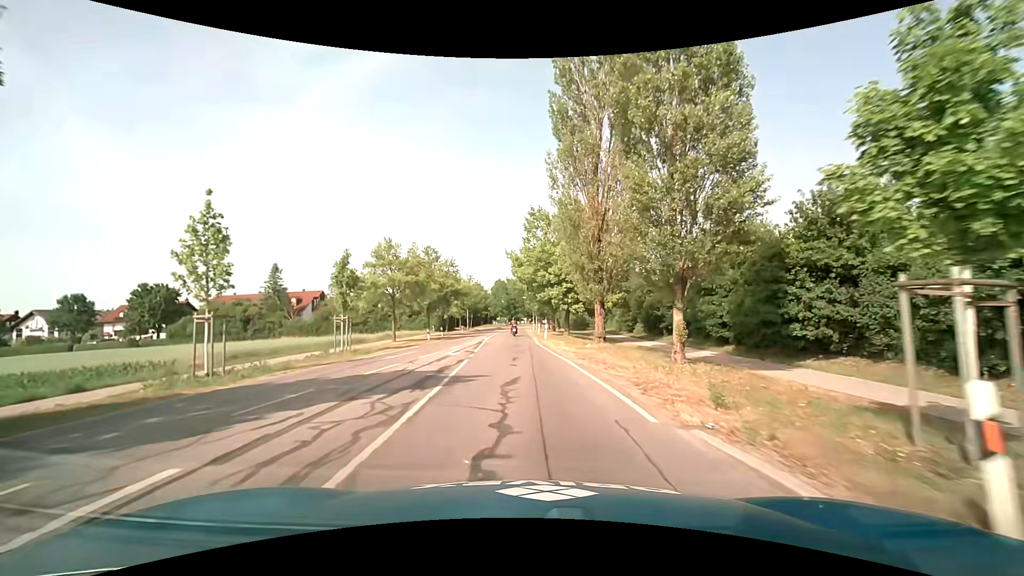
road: tertiary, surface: asphalt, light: Day
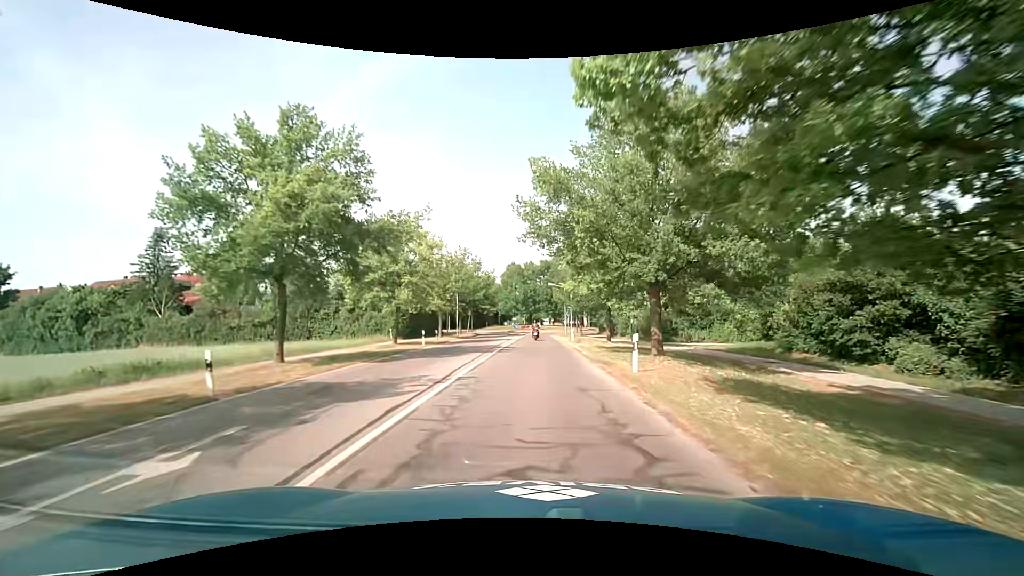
(-1.6, +39.0) m; -3°
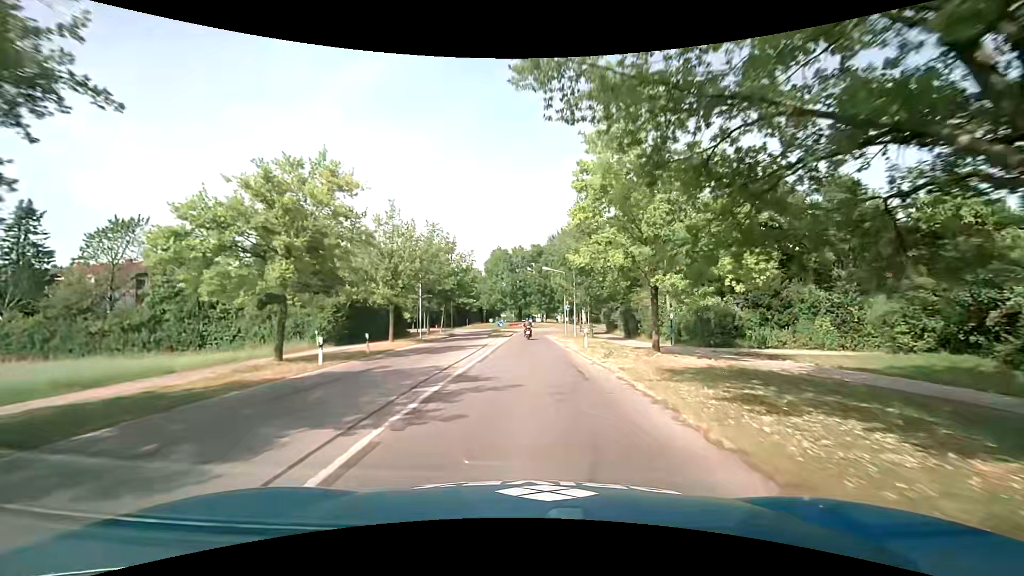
(+0.2, +15.4) m; +1°
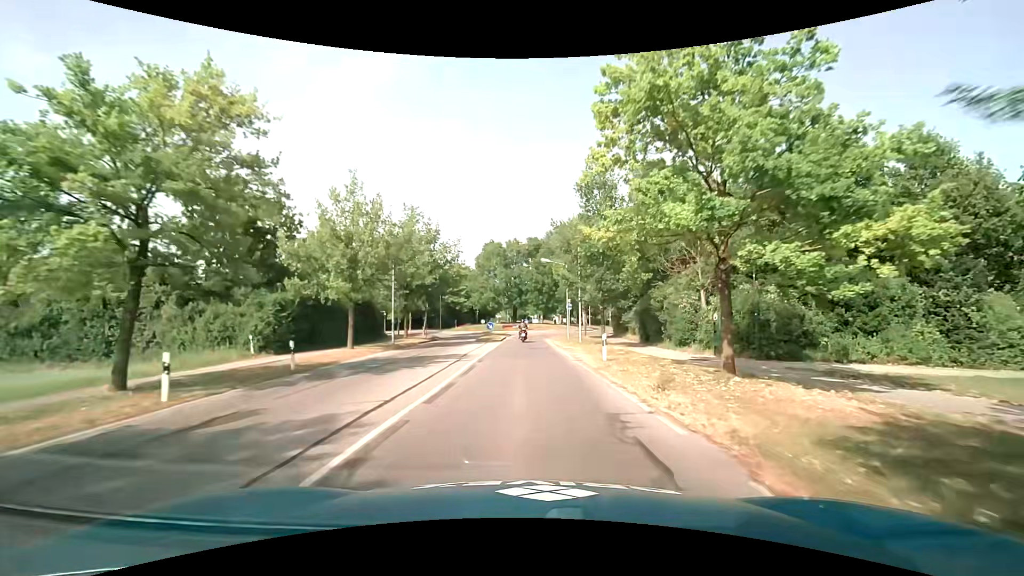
(0.0, +7.6) m; 0°
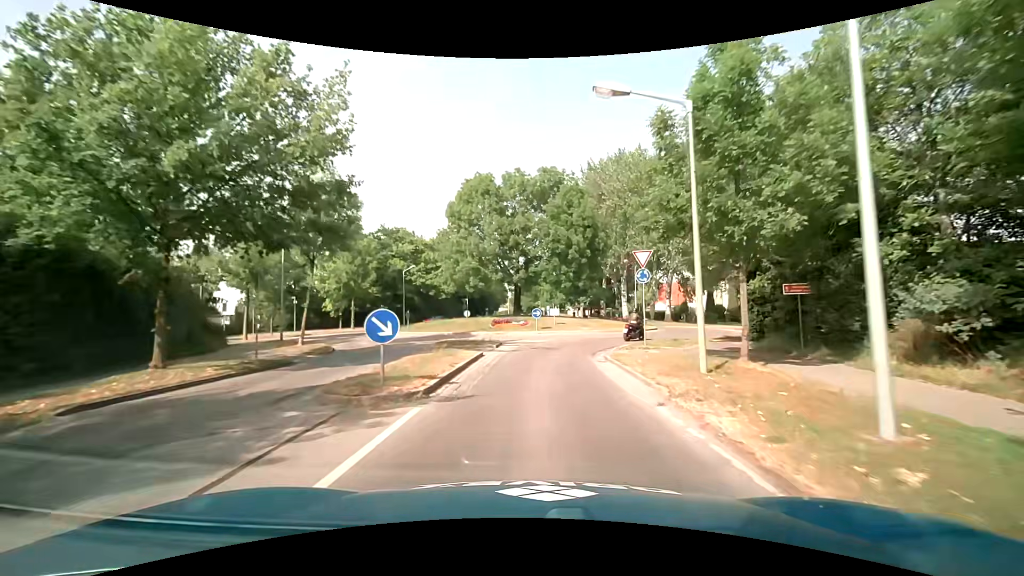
(-0.2, +29.5) m; -1°
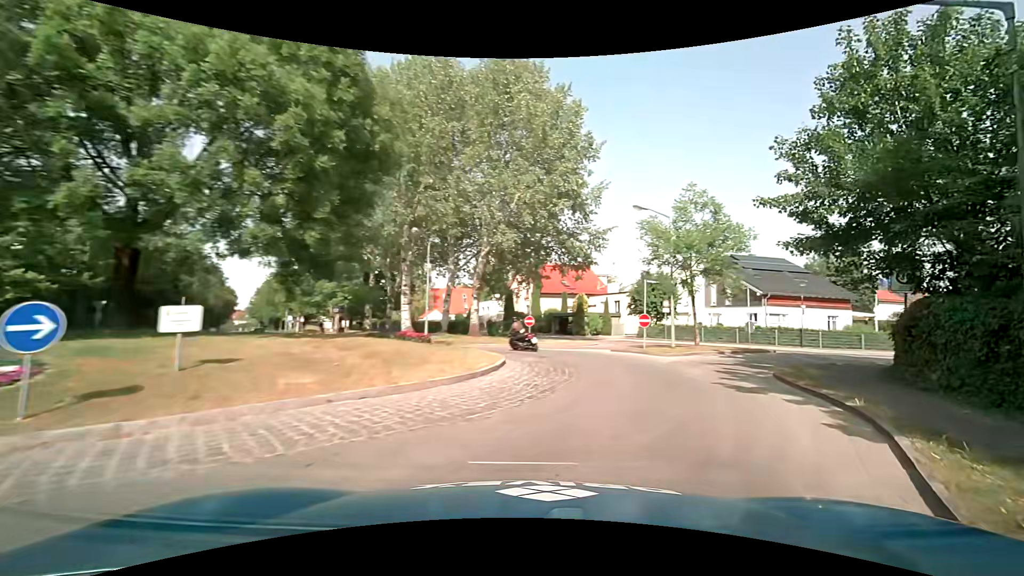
(+2.3, +23.1) m; +24°
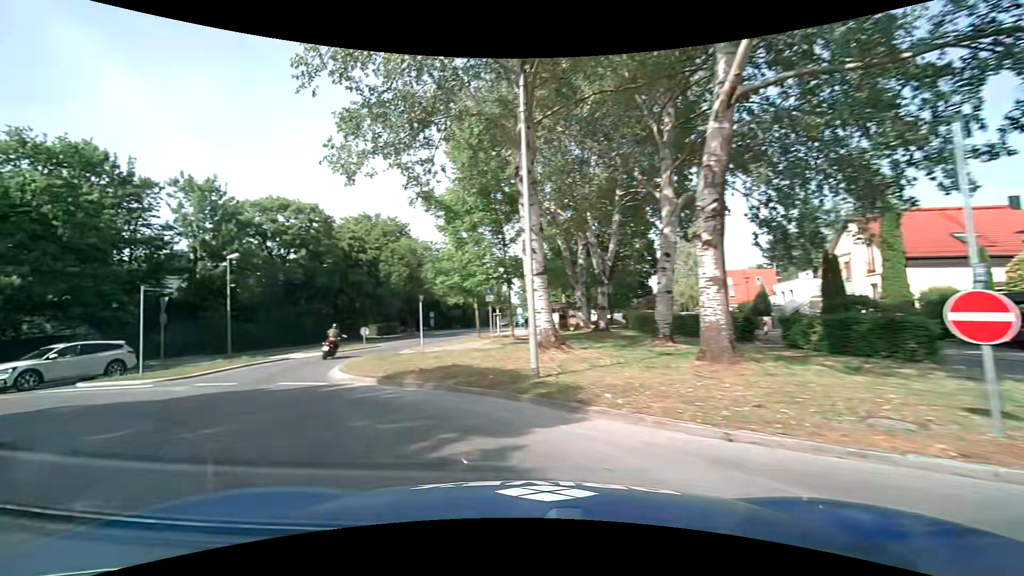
(+1.4, +22.9) m; -27°
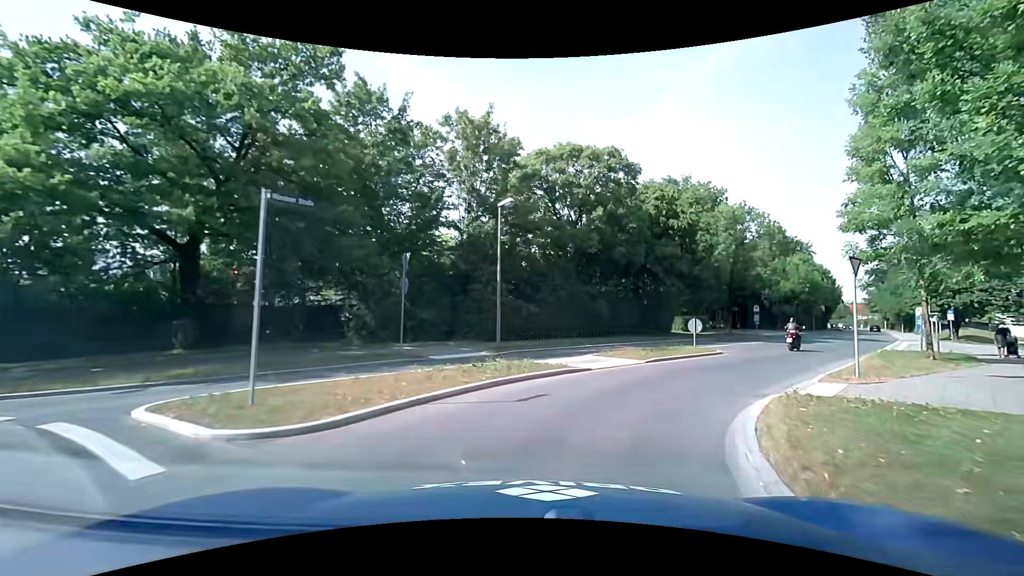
(-5.6, +12.6) m; -36°
(+2, +10) (+7, +18) (+13, +26) (+19, +34) (+26, +42) (+32, +49) (+38, +57) (+44, +65) (+50, +73) (+56, +81) m
